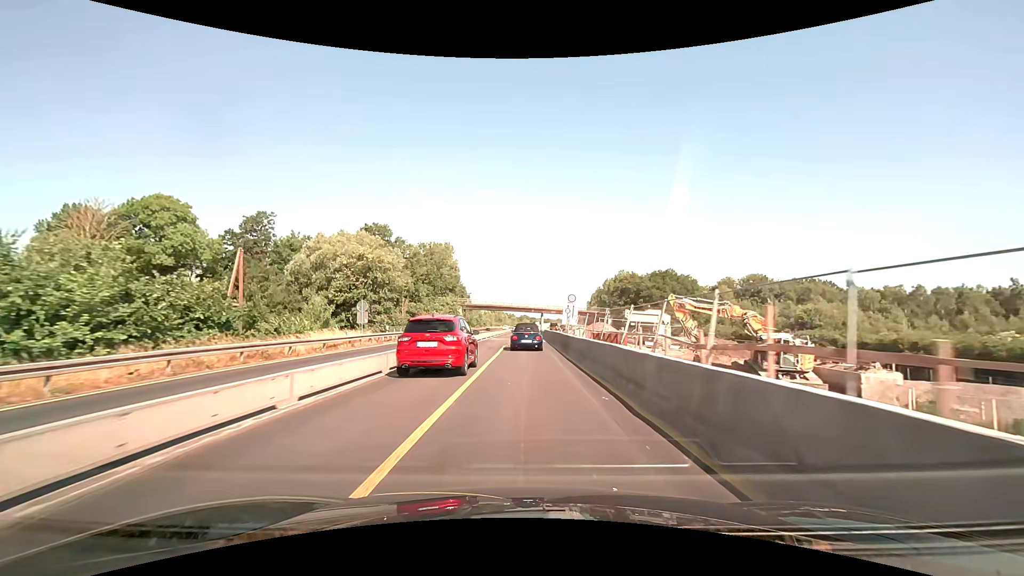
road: motorway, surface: asphalt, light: Day
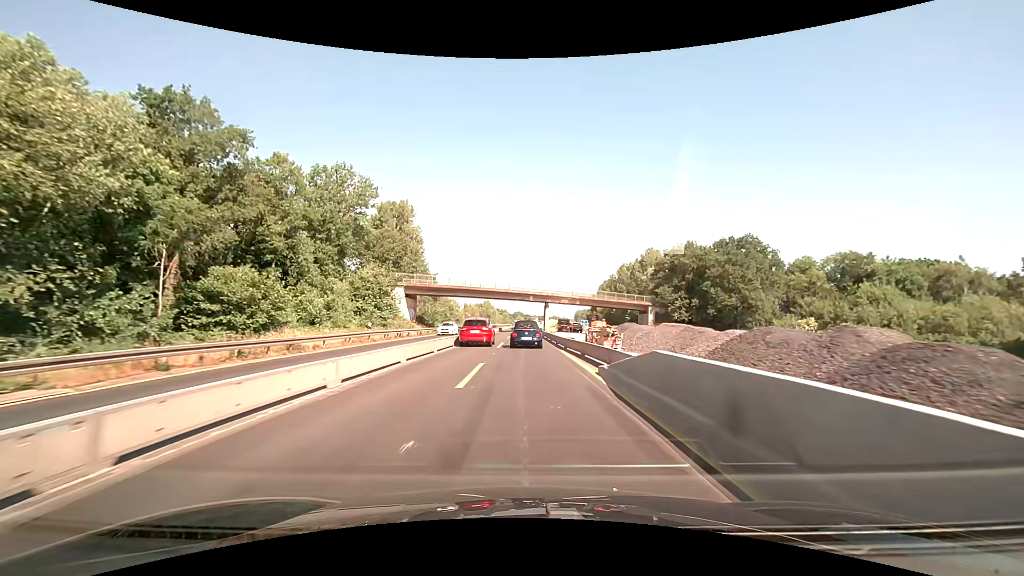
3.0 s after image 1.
(+0.2, +52.2) m; 0°
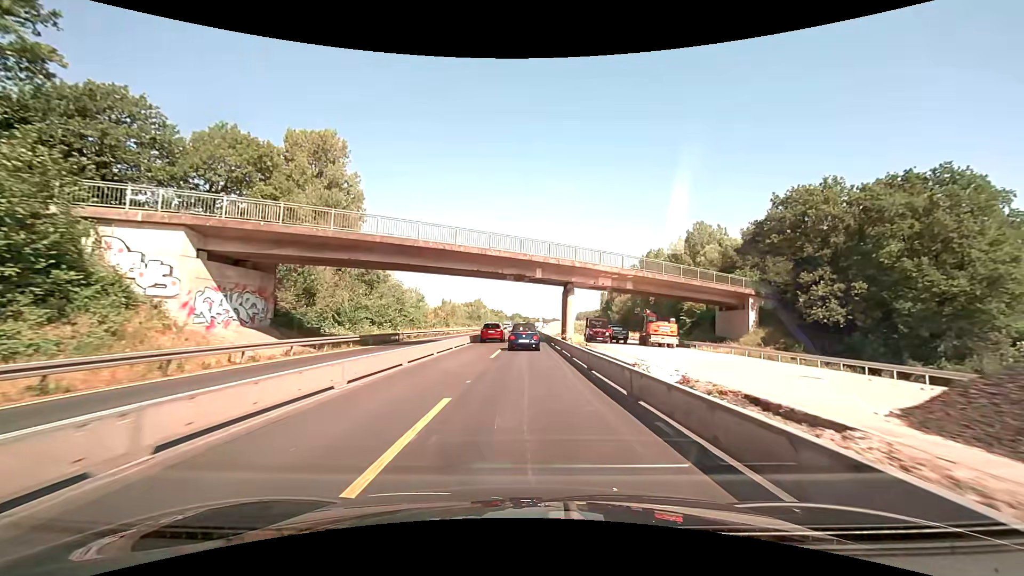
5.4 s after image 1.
(+0.3, +41.6) m; 0°
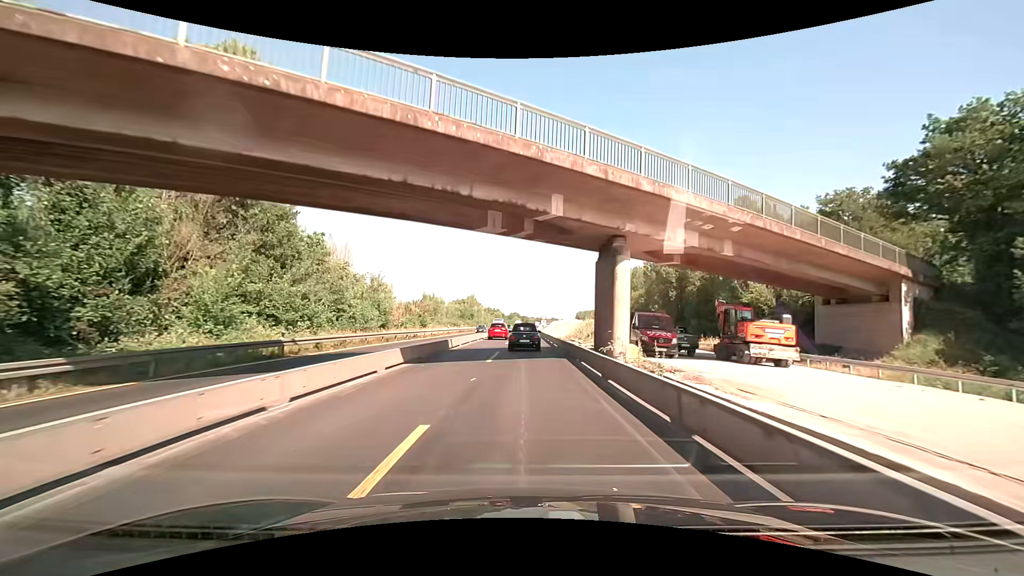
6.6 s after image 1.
(+0.1, +20.8) m; 0°
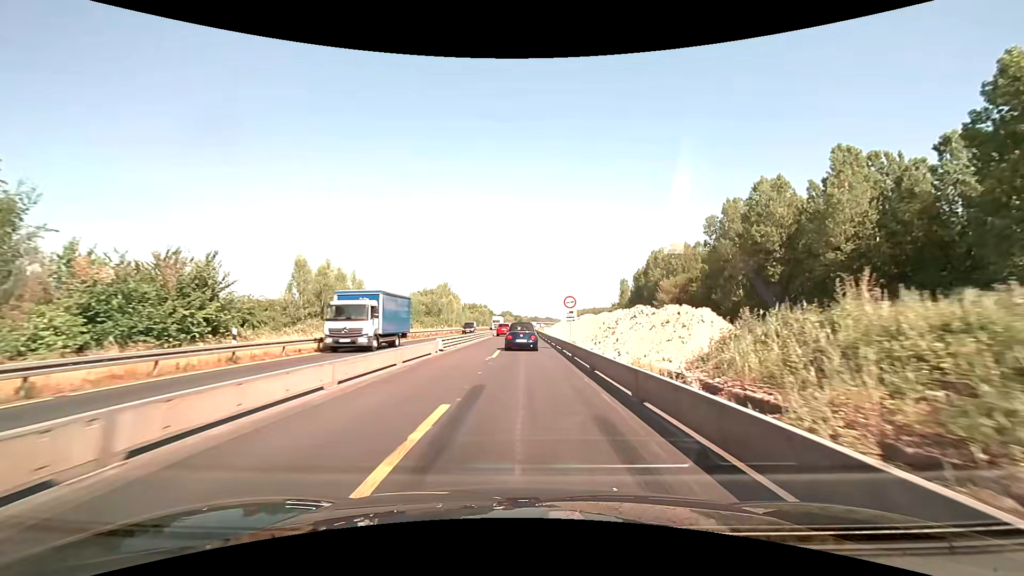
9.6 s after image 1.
(+0.1, +51.7) m; +1°
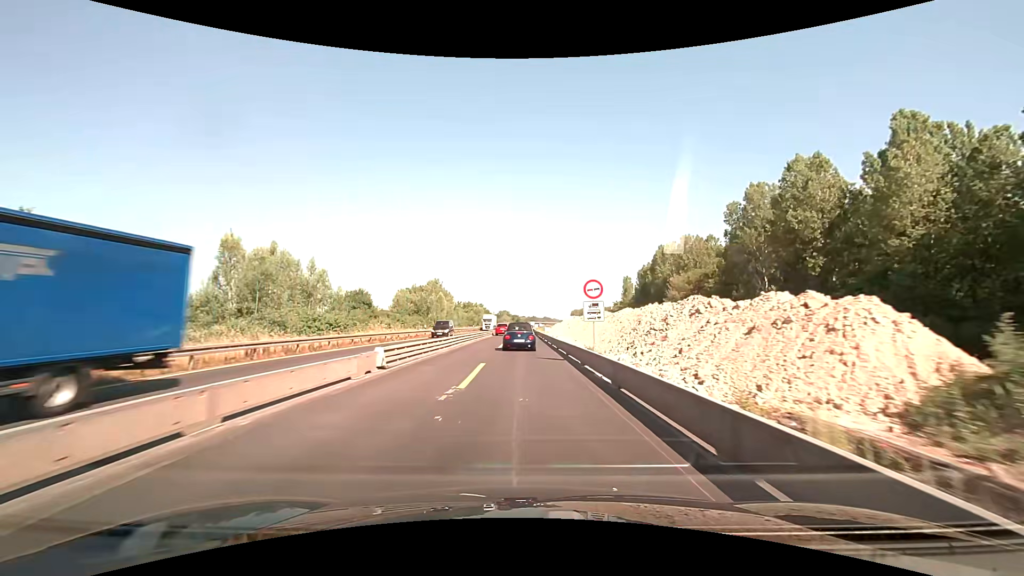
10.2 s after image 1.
(0.0, +10.3) m; 0°
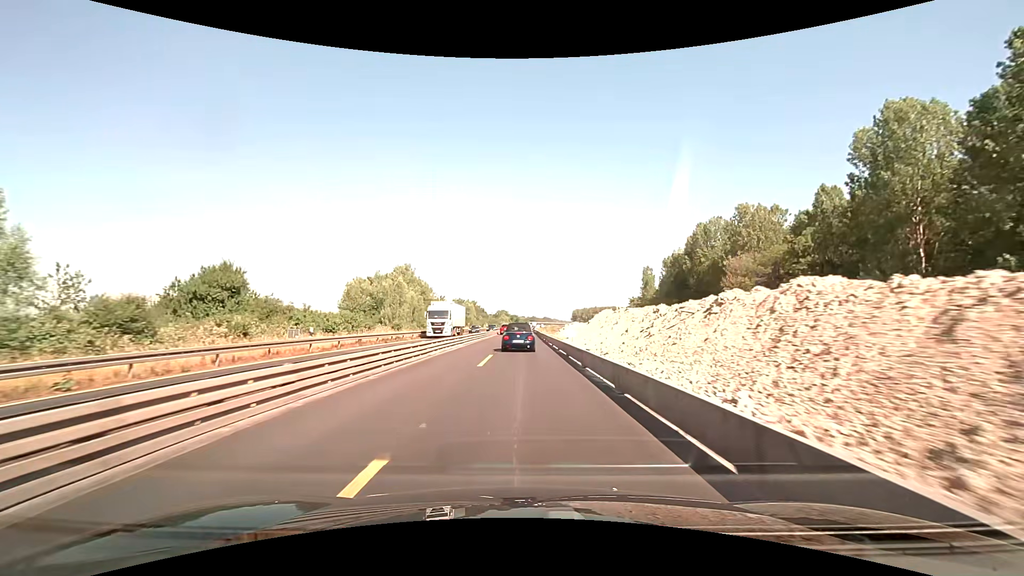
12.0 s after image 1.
(0.0, +30.7) m; 0°
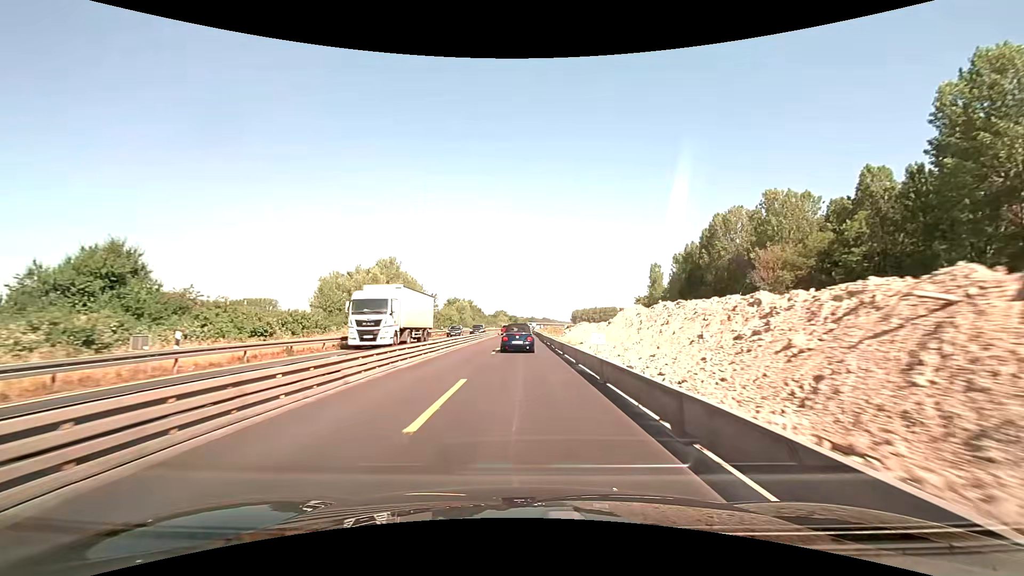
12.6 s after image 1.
(0.0, +10.1) m; 0°
